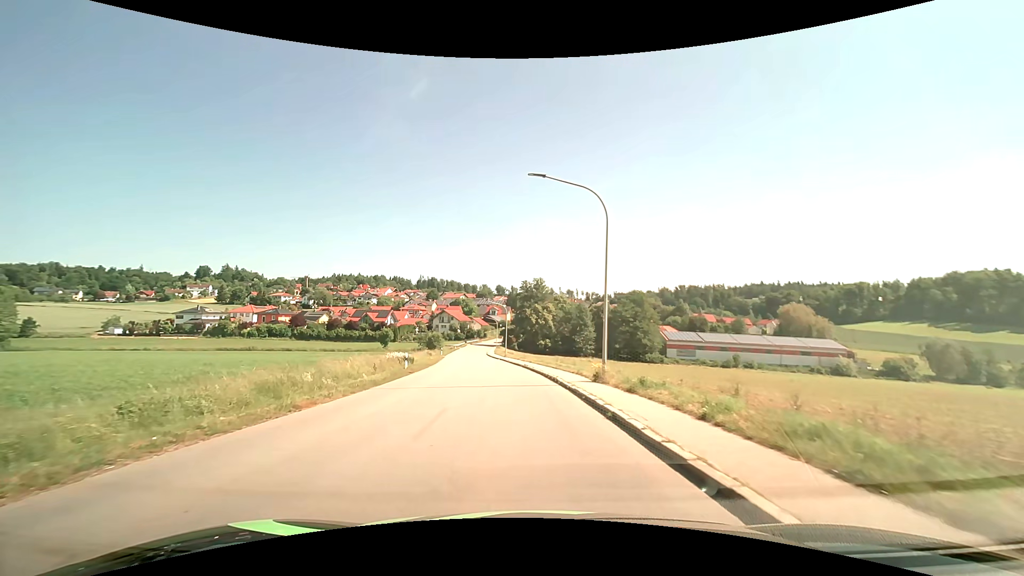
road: tertiary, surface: asphalt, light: Day
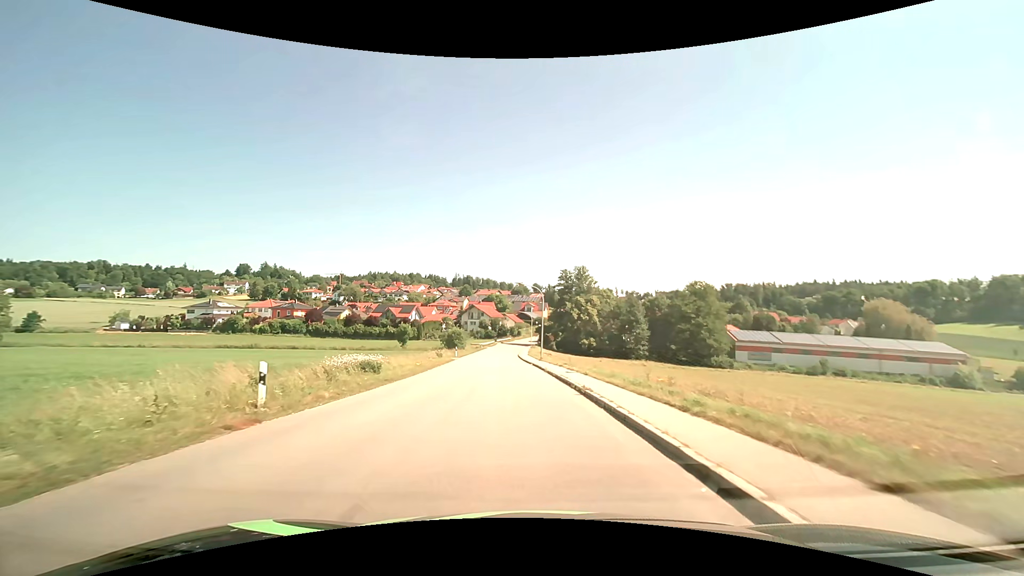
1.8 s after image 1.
(-0.9, +19.2) m; -5°
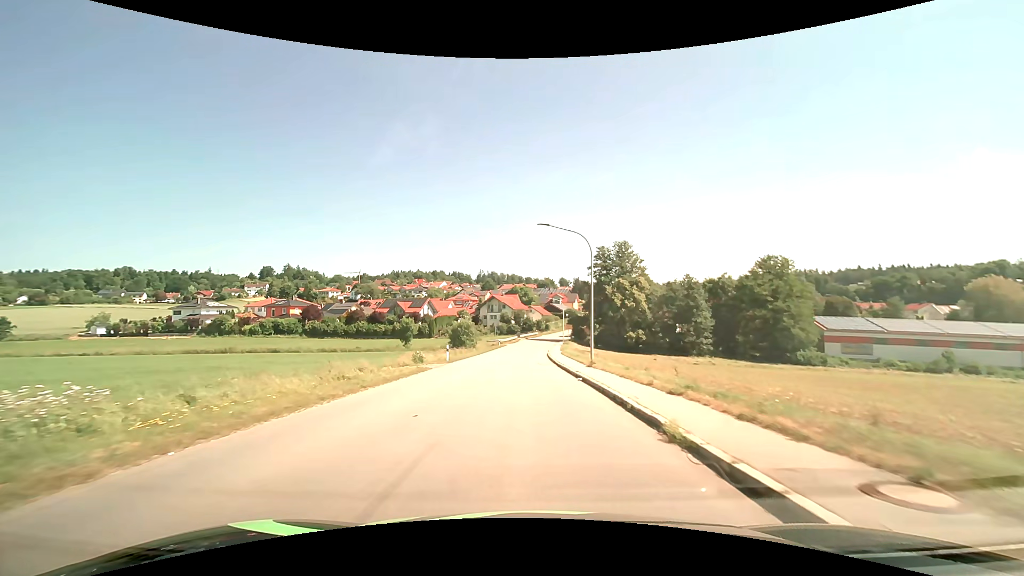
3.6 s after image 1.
(-0.6, +21.7) m; -3°
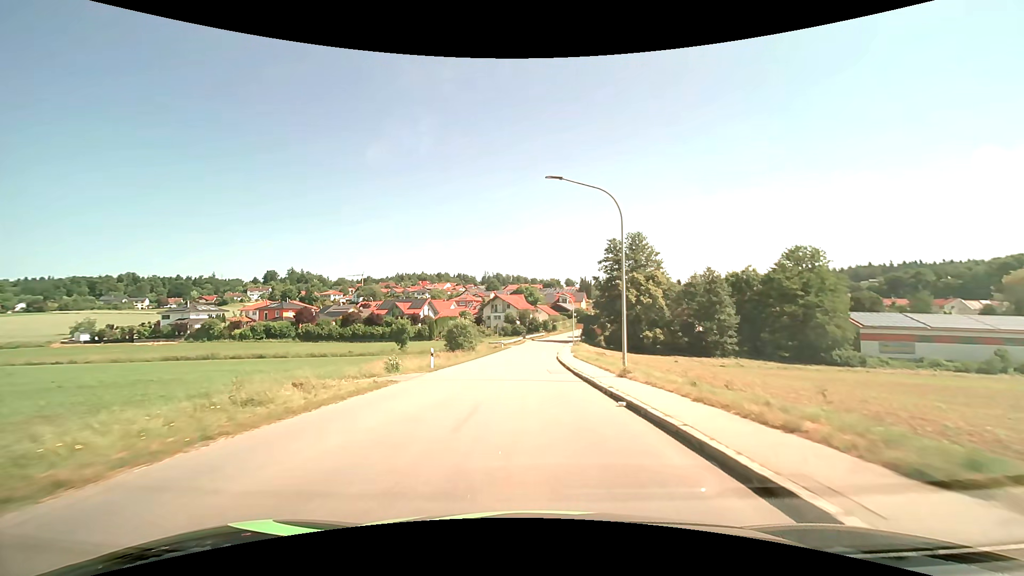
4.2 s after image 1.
(-0.1, +7.4) m; -1°
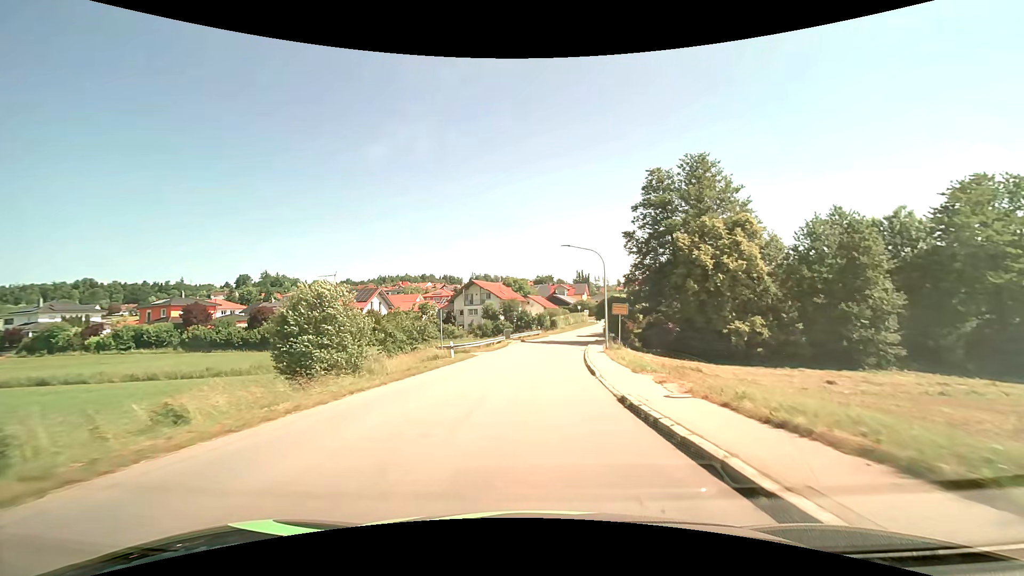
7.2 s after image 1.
(0.0, +36.1) m; +1°
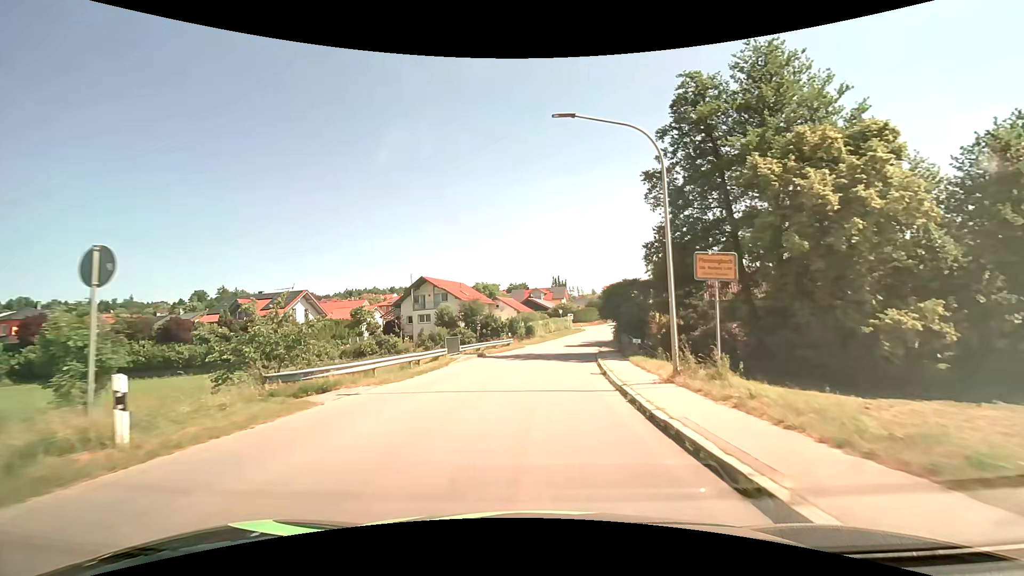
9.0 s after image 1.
(+0.5, +20.8) m; +3°
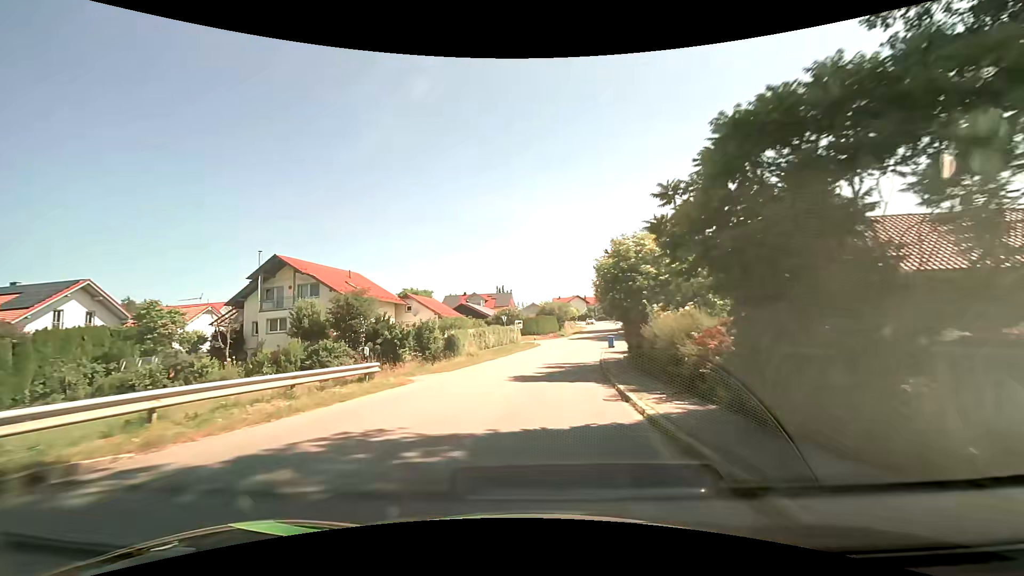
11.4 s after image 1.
(+1.4, +26.3) m; +6°
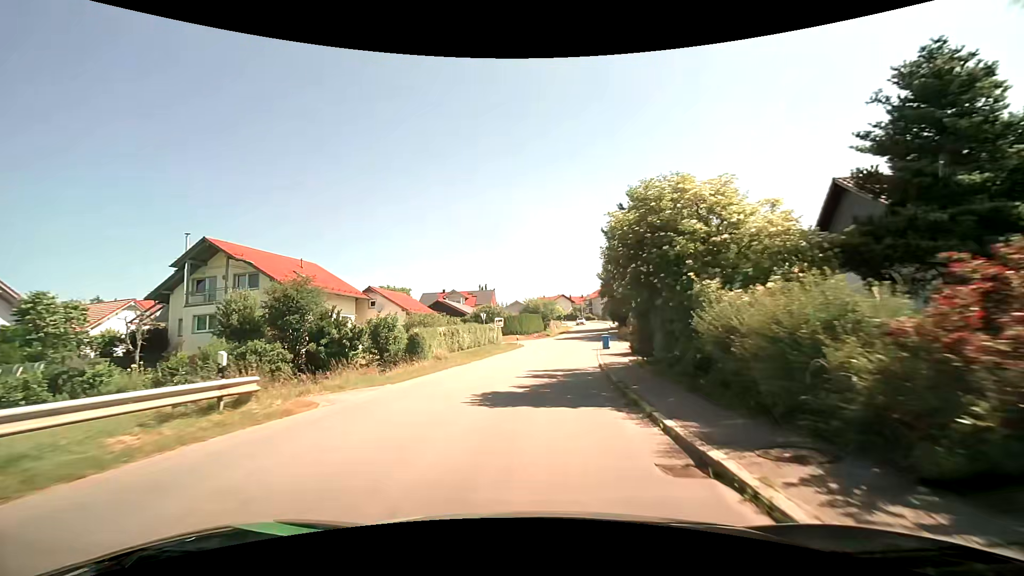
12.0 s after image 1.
(+0.1, +6.7) m; +2°
(0, +10) (+1, +20) (+2, +30) (+3, +40) (+5, +50) (+7, +60) (+9, +69) (+10, +79) (+12, +89) (+14, +99) m
